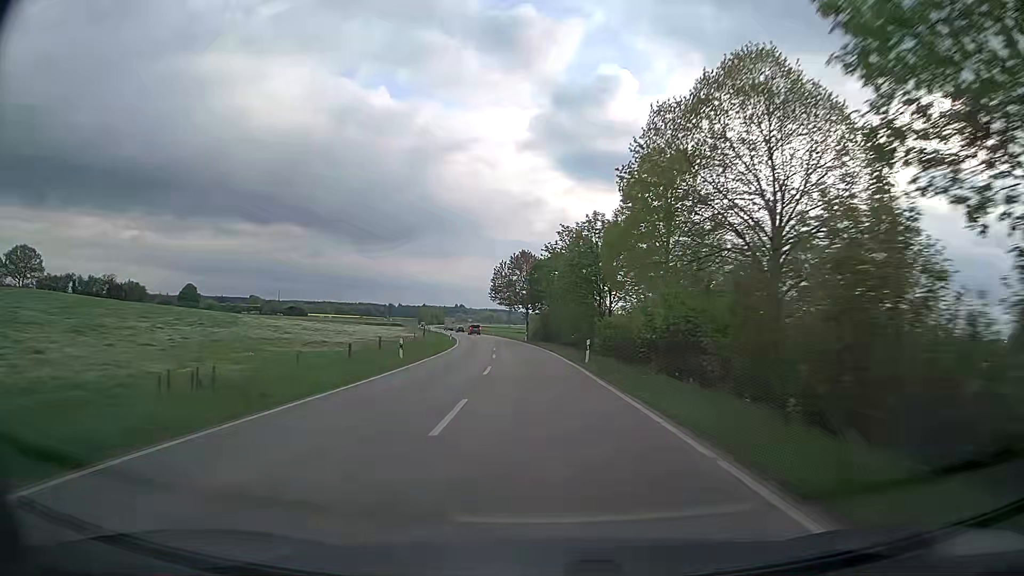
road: secondary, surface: asphalt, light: Day
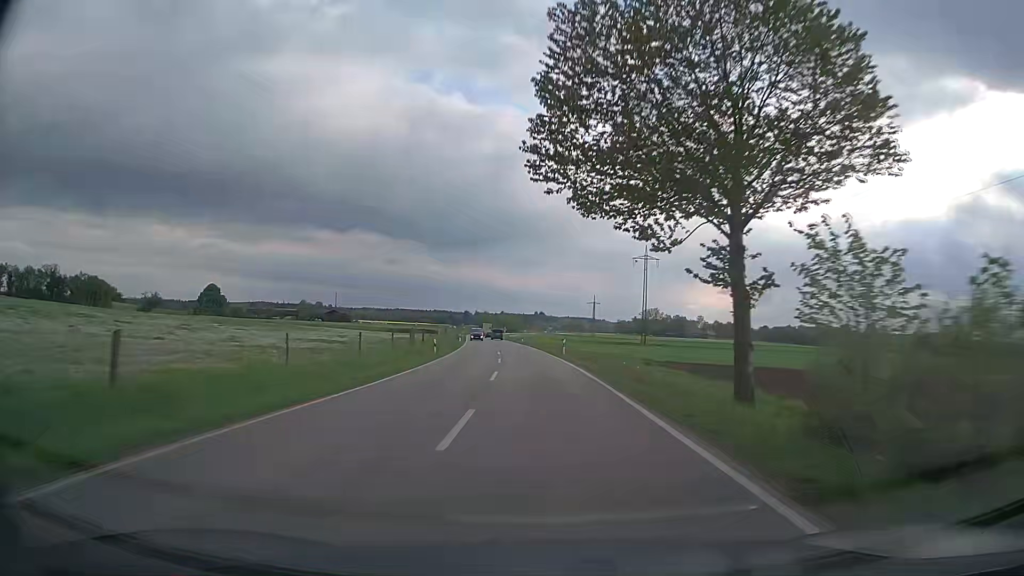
(-4.8, +71.8) m; -7°
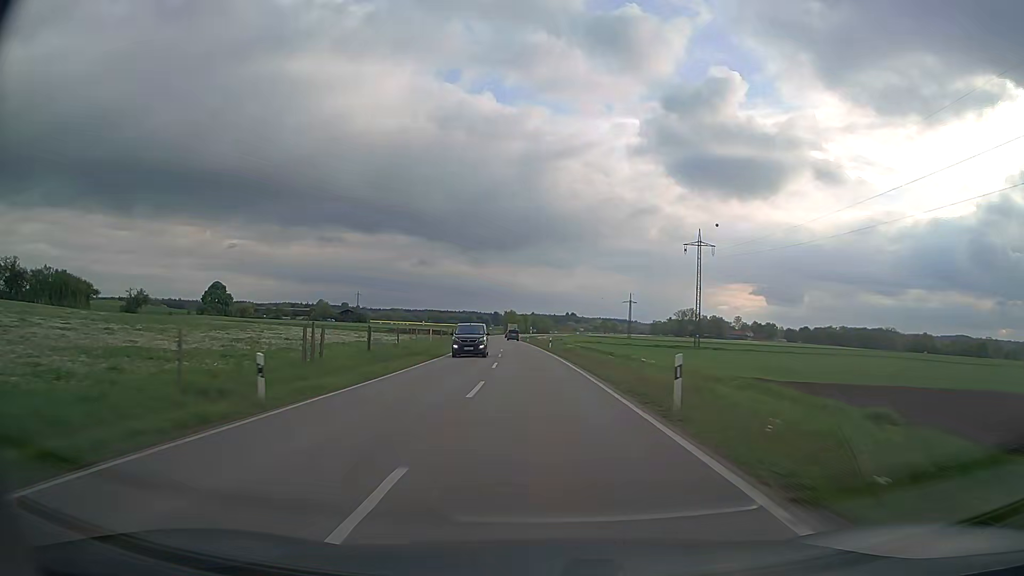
(-0.7, +29.1) m; -3°
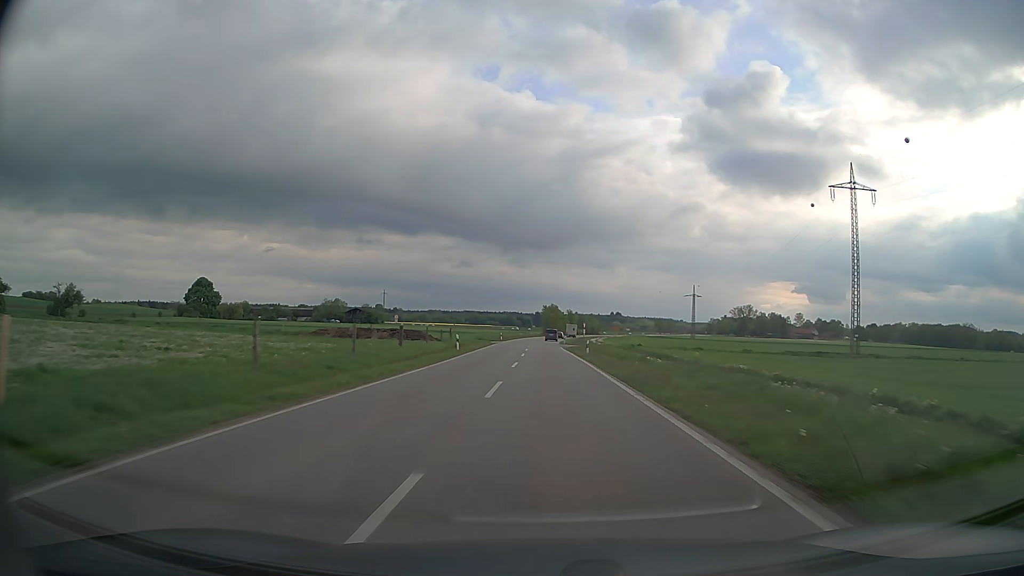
(-2.6, +59.2) m; -4°
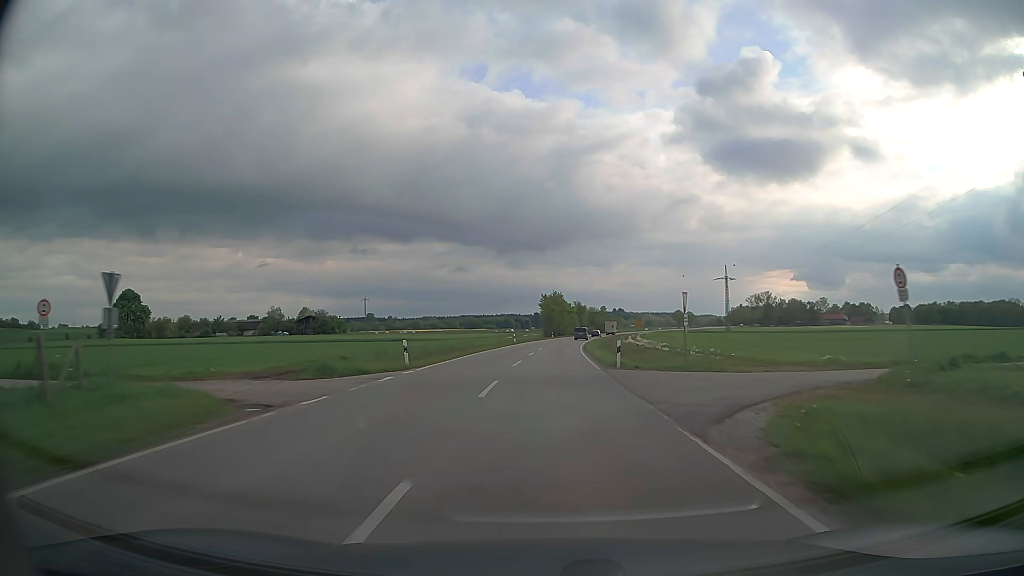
(-0.1, +59.4) m; 0°
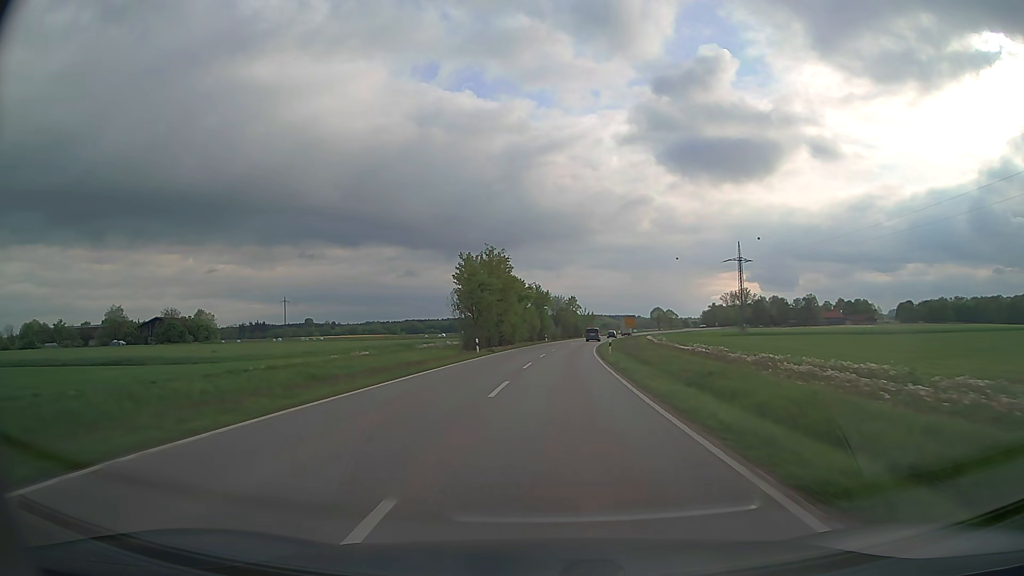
(+2.1, +73.9) m; +4°
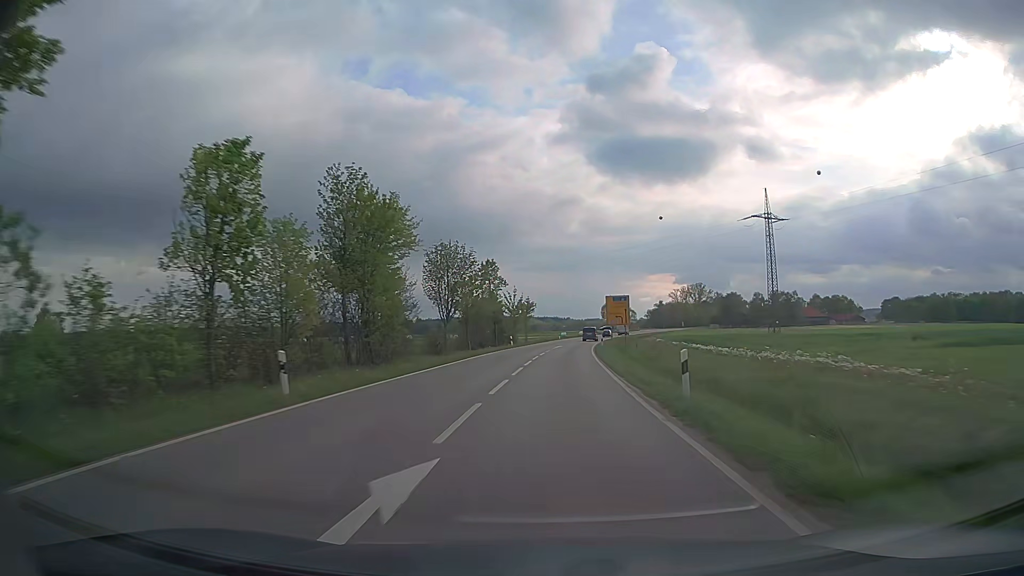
(+4.1, +72.9) m; +6°
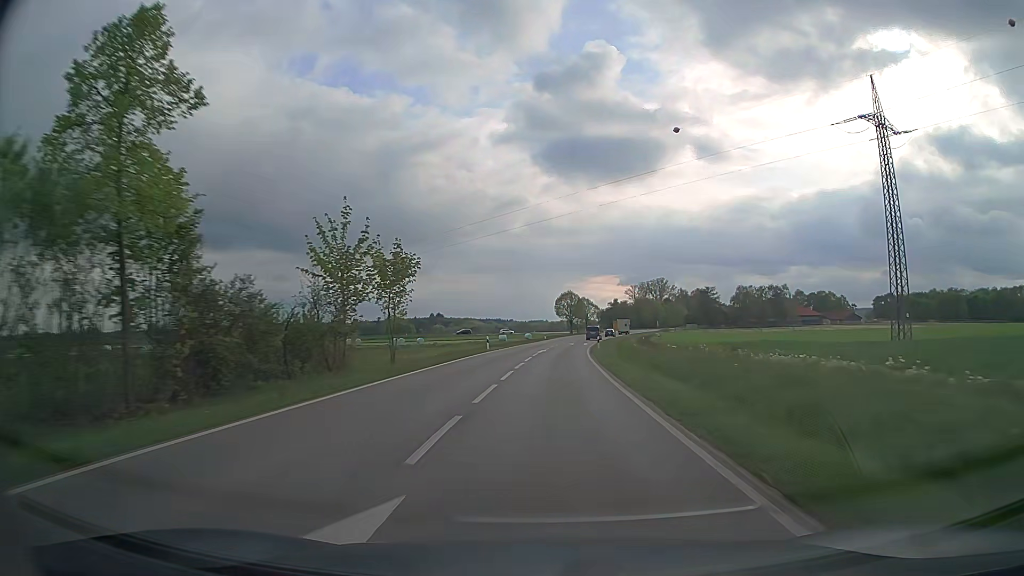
(+2.3, +56.2) m; +5°
(0, +10) (0, +20) (+1, +30) (+1, +40) (+2, +50) (+3, +60) (+4, +70) (+5, +80) (+6, +90) (+8, +100) m
